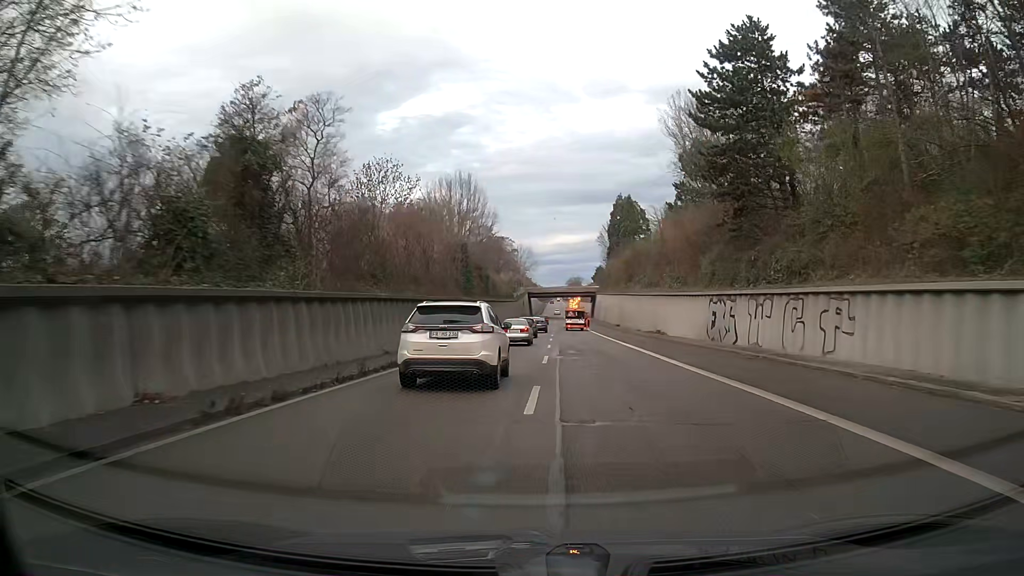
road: trunk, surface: asphalt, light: Day
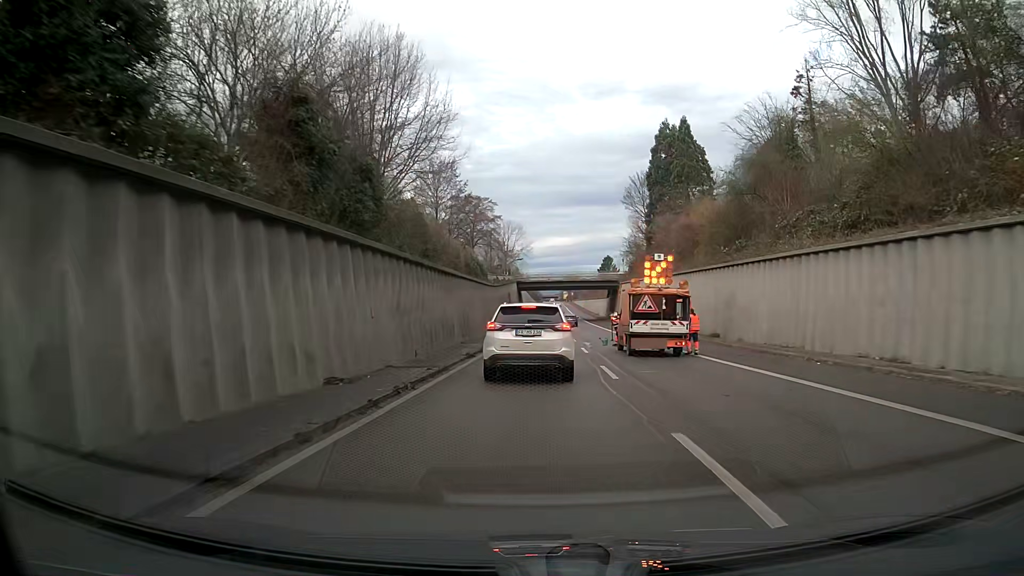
(+0.3, +51.4) m; +1°
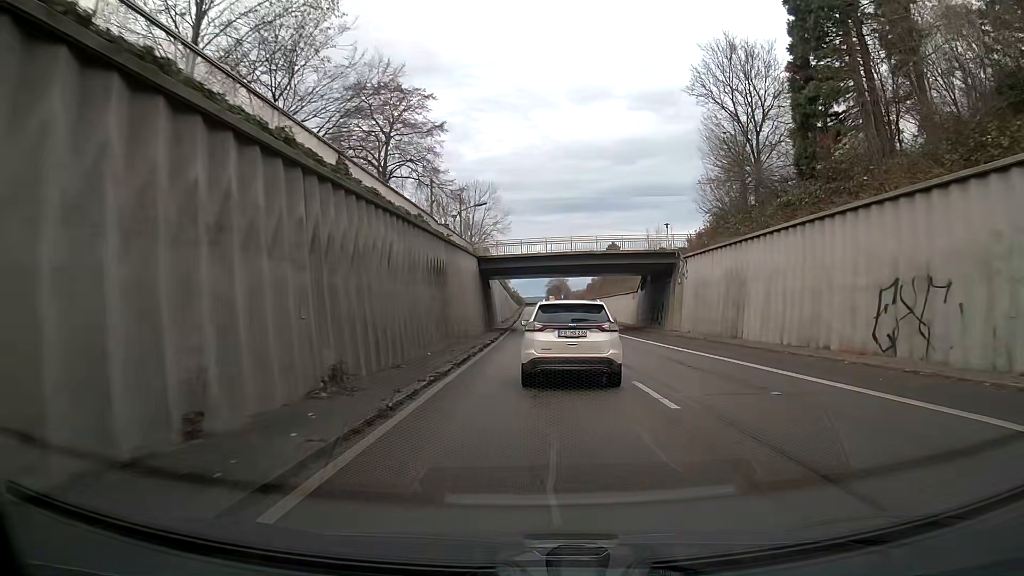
(+0.1, +51.2) m; +1°
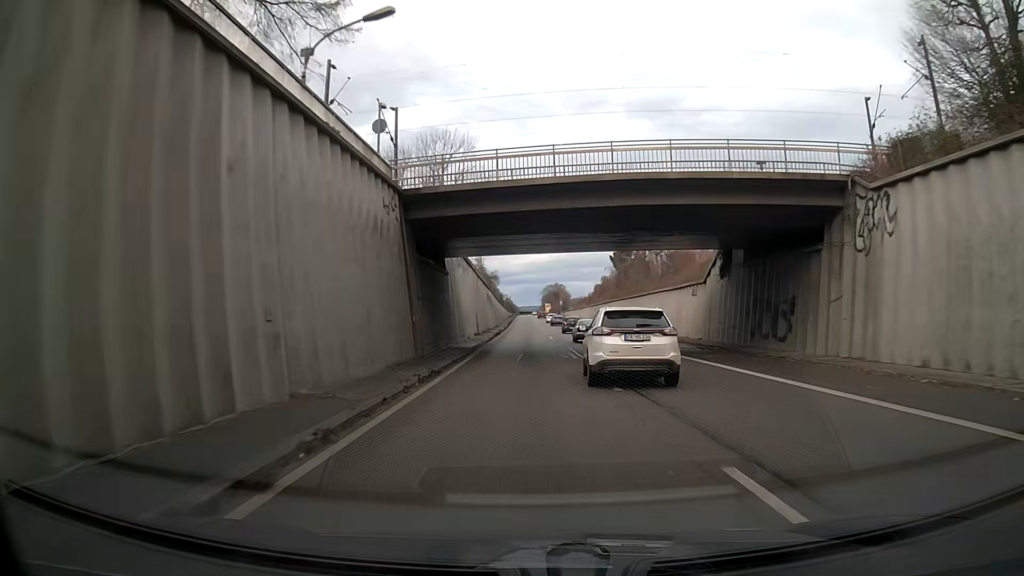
(+0.3, +31.1) m; +1°
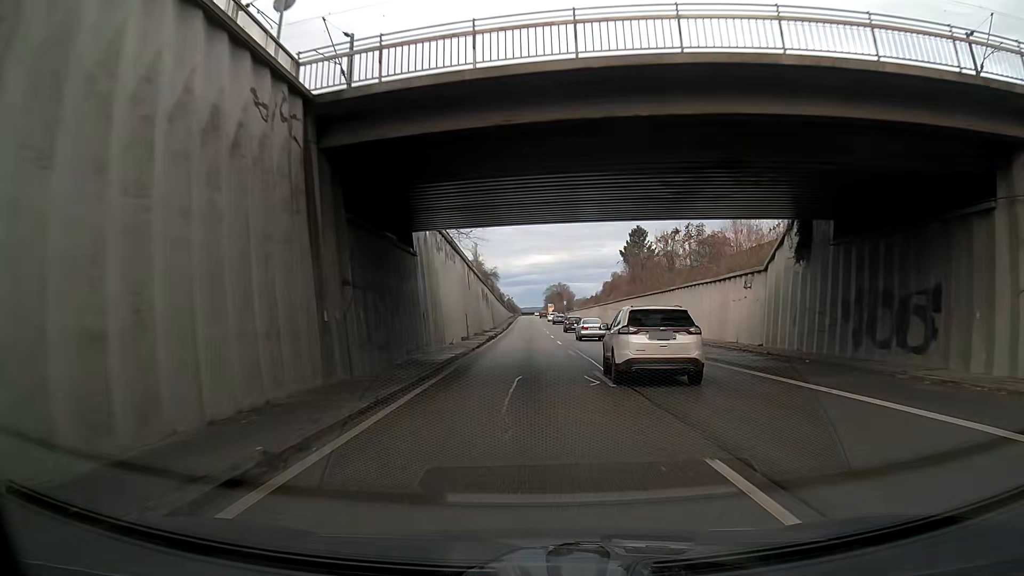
(0.0, +11.1) m; 0°
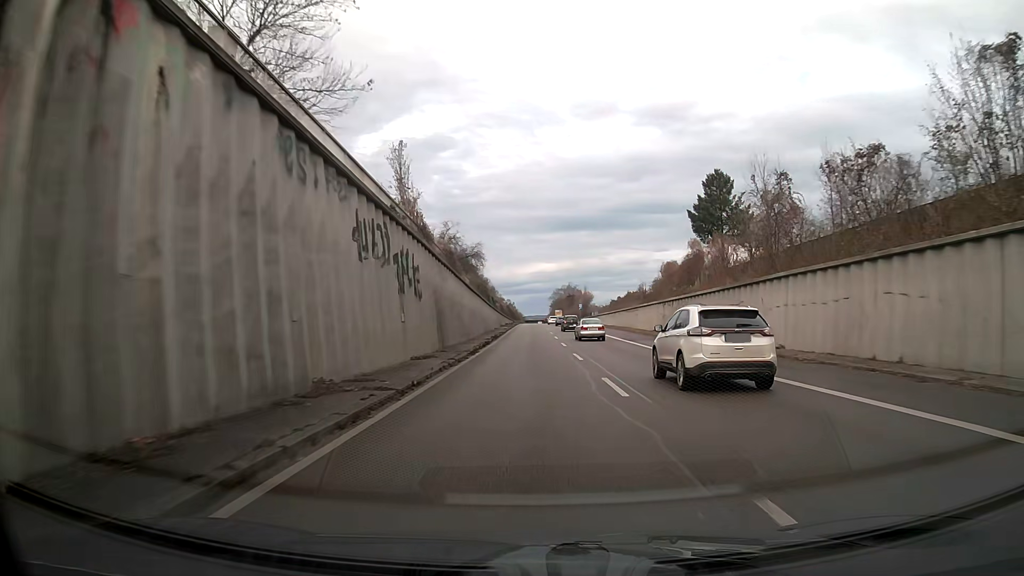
(+0.1, +48.1) m; 0°
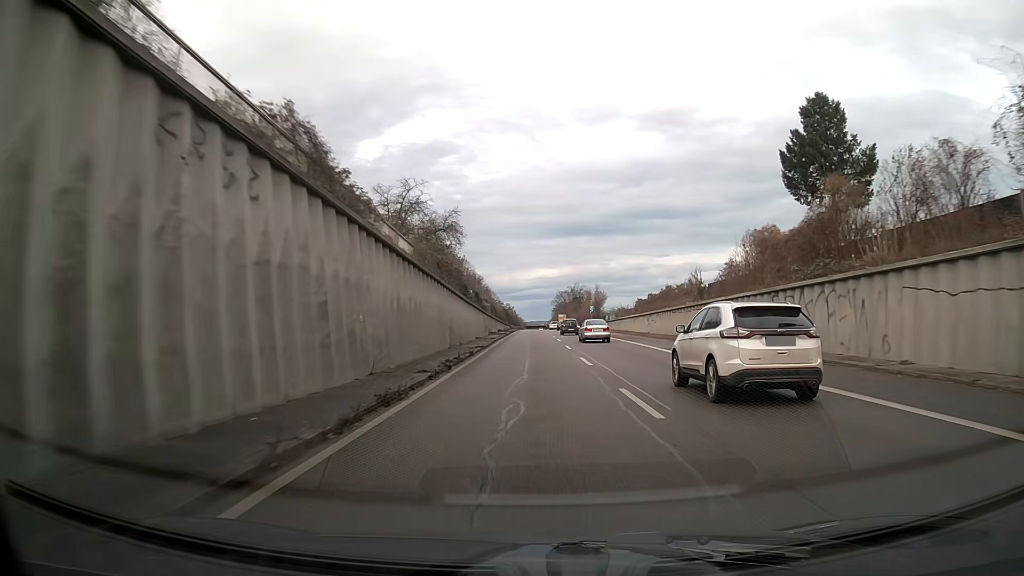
(0.0, +26.0) m; 0°
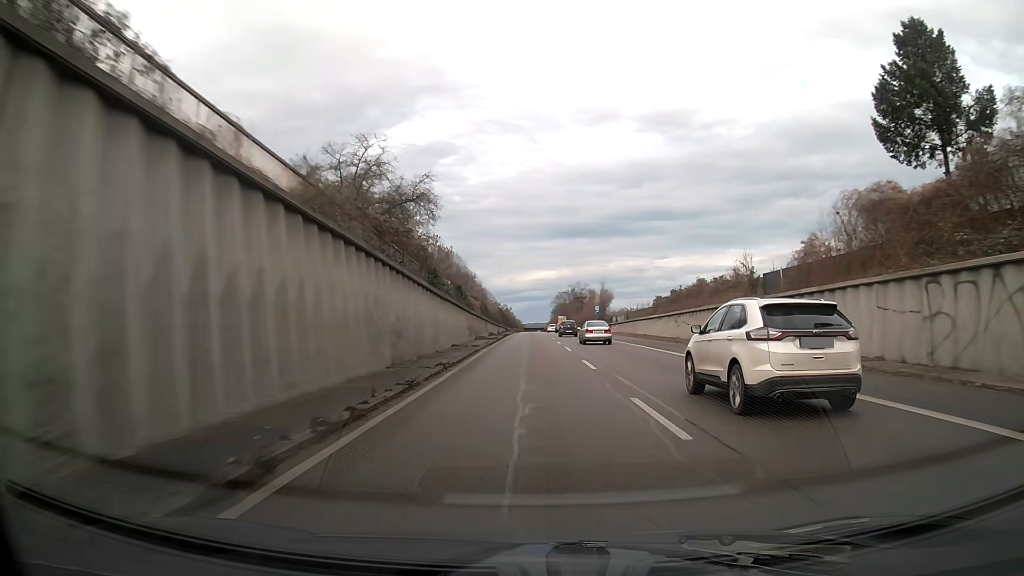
(0.0, +13.4) m; 0°
